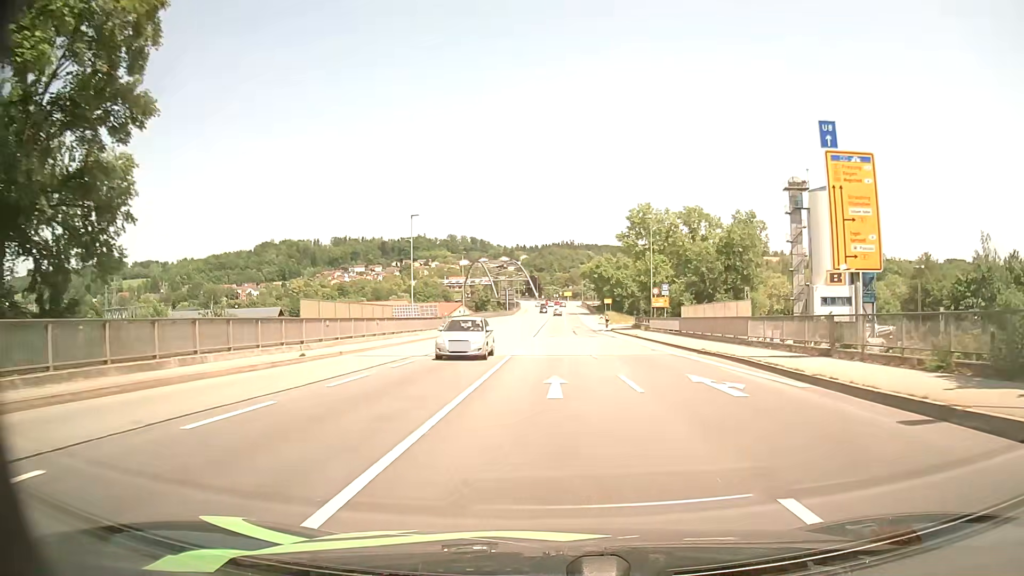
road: primary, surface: asphalt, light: Day
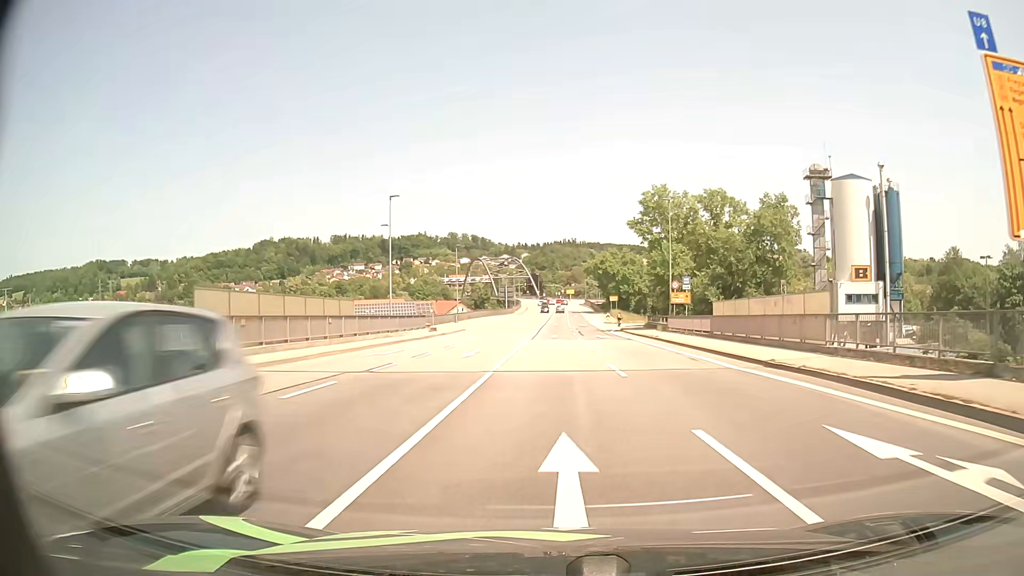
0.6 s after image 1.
(0.0, +8.6) m; 0°
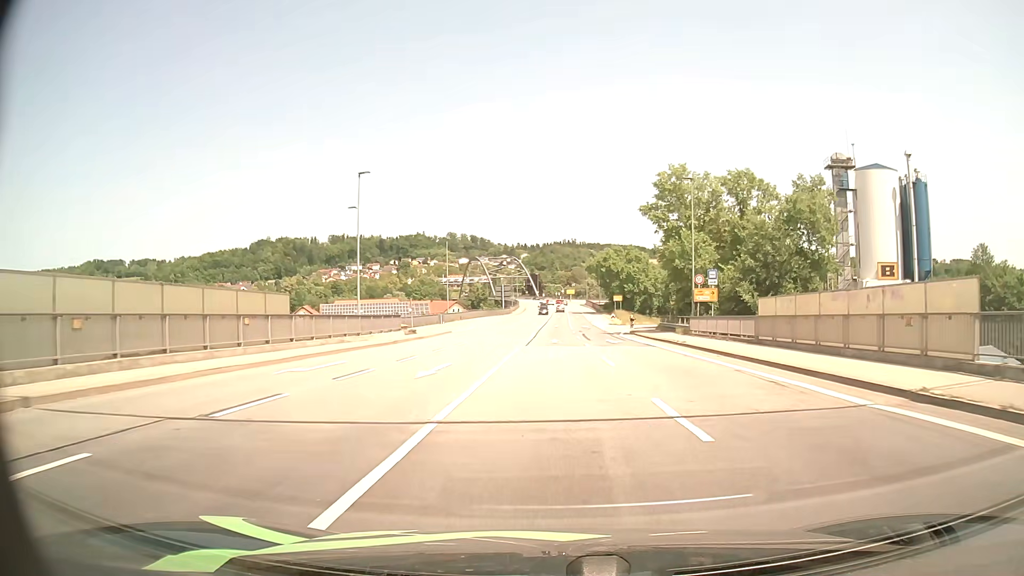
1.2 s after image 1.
(0.0, +8.5) m; 0°
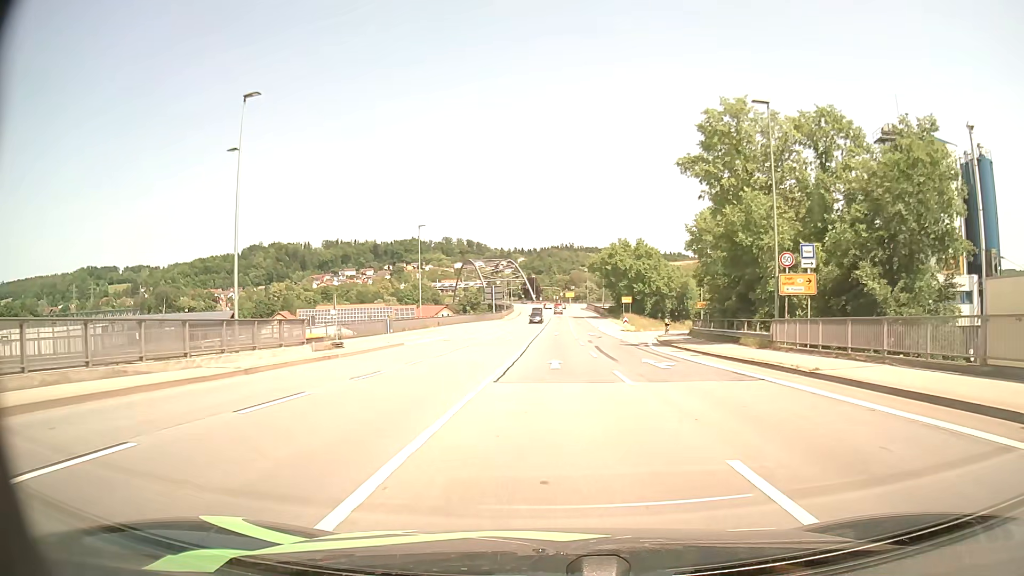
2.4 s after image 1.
(0.0, +16.9) m; 0°
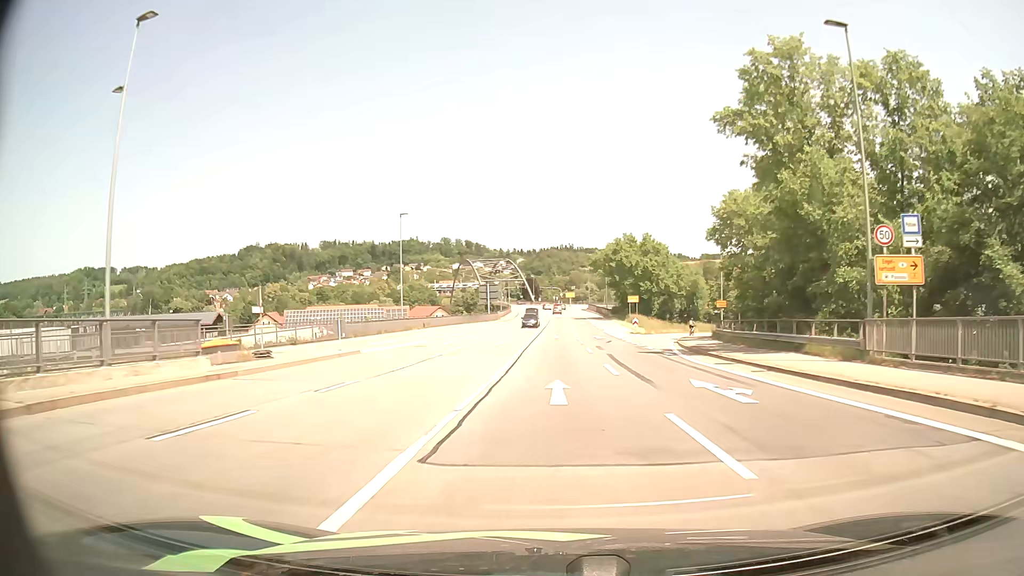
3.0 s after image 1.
(0.0, +8.5) m; 0°
